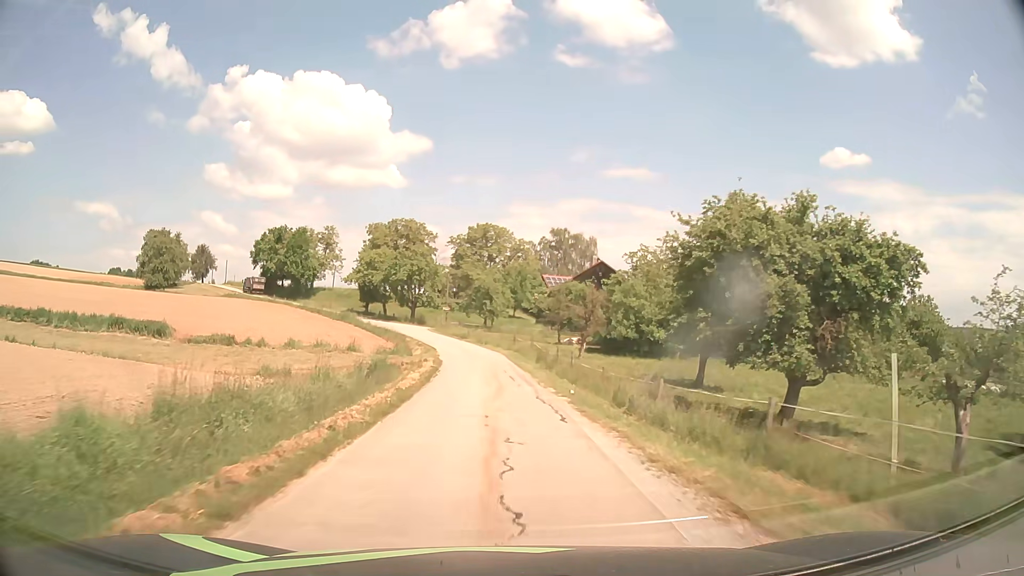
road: unclassified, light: Day
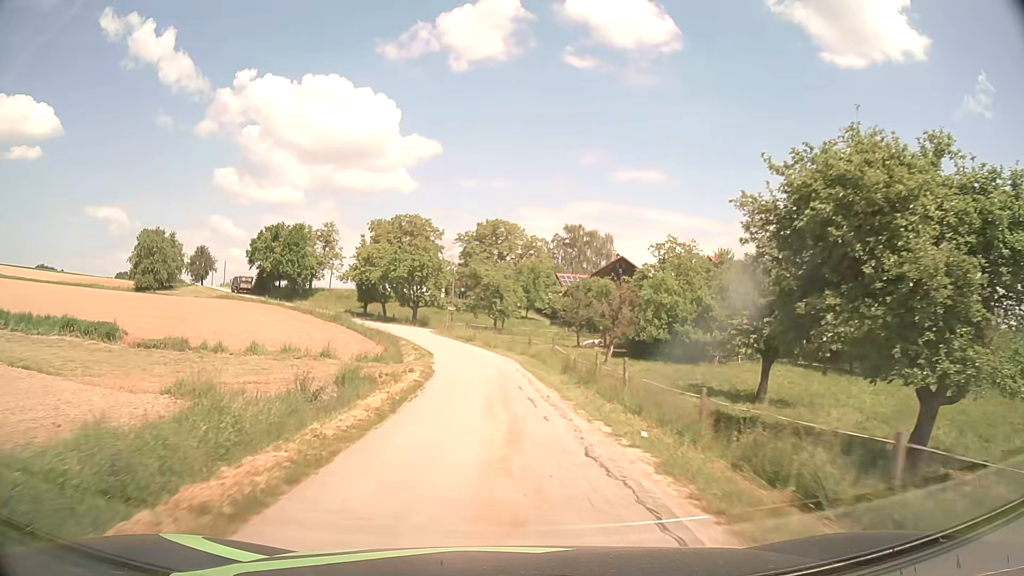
(0.0, +8.0) m; -1°
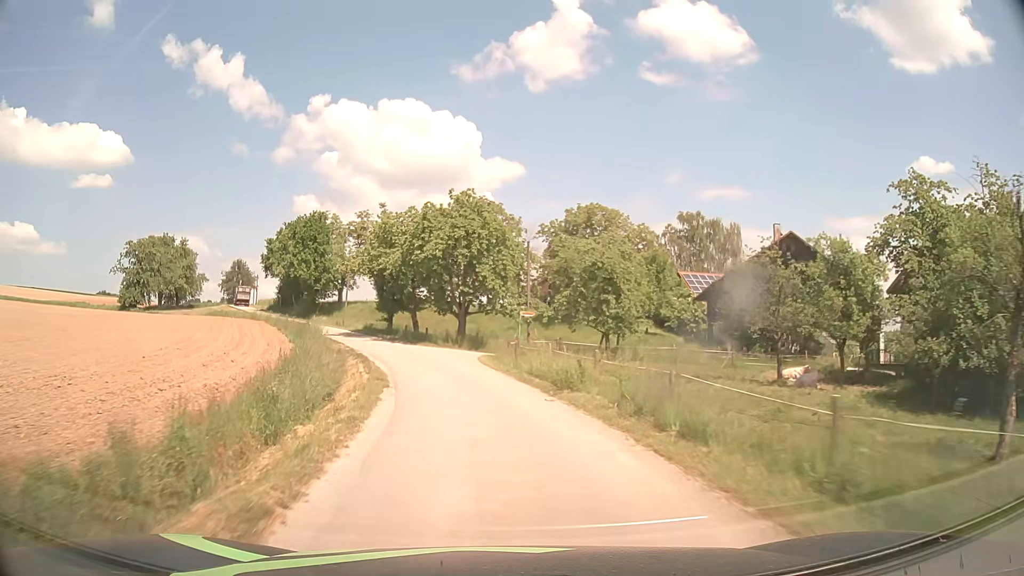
(-1.6, +32.2) m; -8°
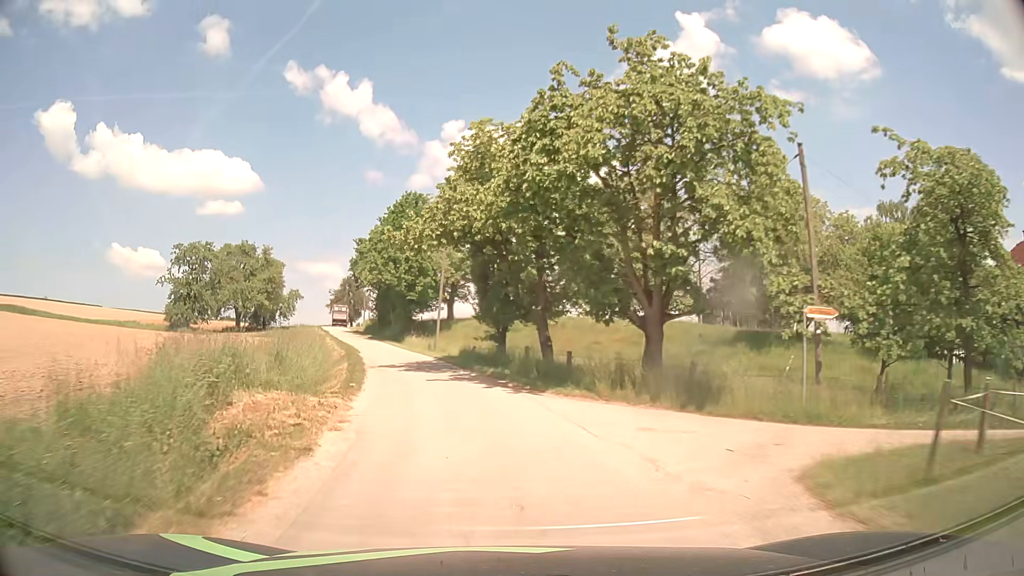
(-2.4, +23.7) m; -12°
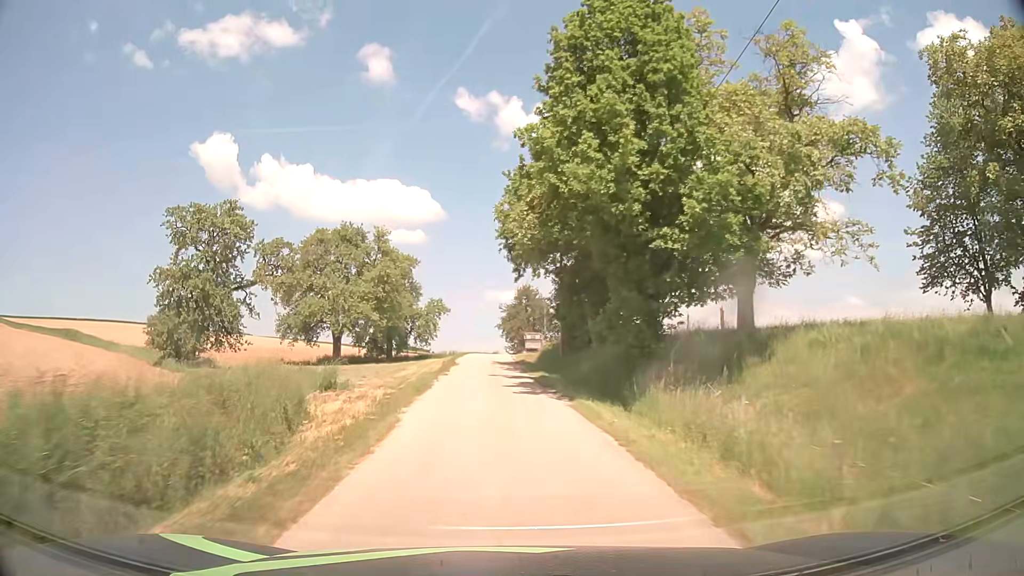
(-6.8, +39.0) m; -16°
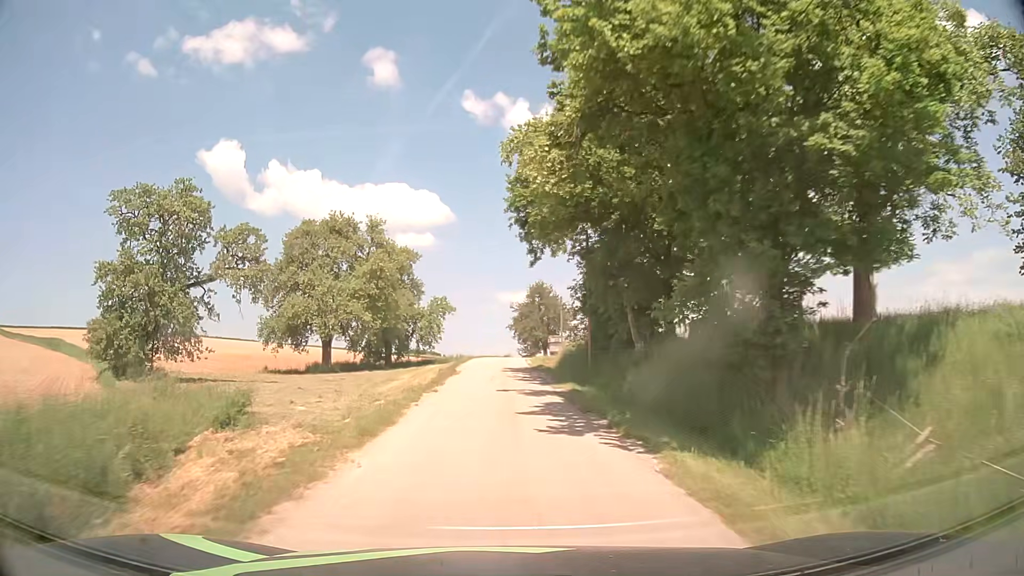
(-0.1, +8.0) m; -1°
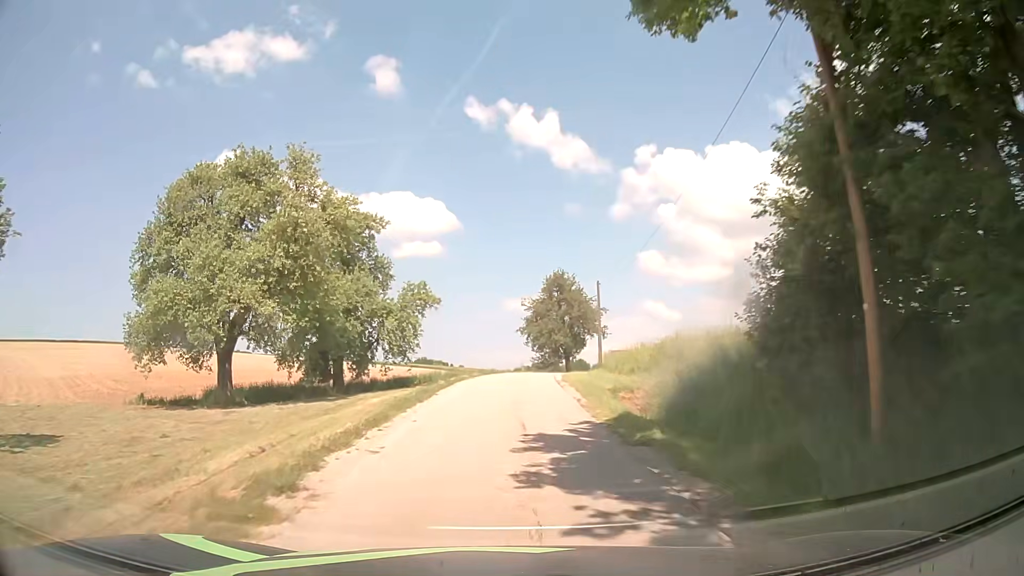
(-0.3, +23.2) m; -1°
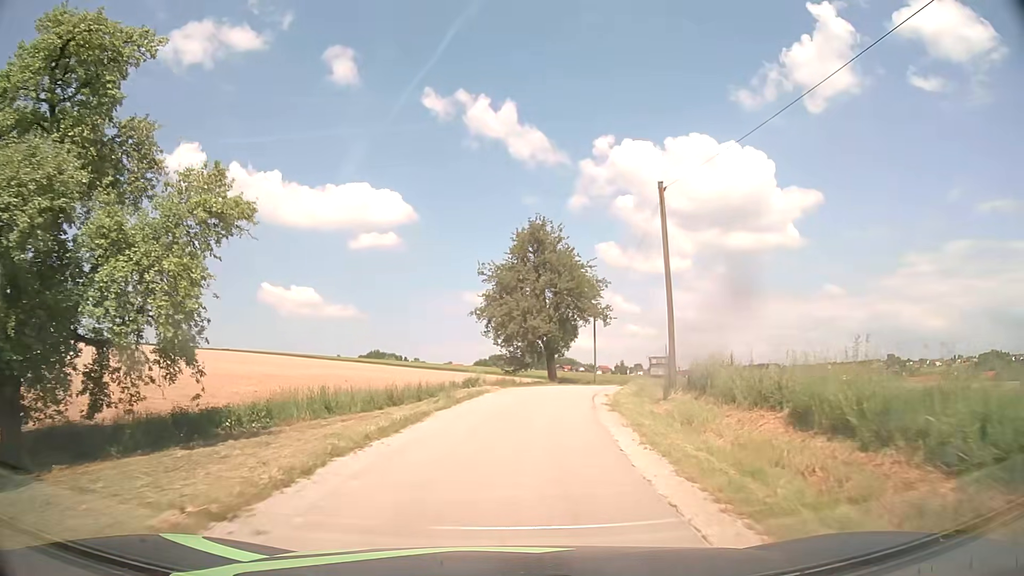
(+0.4, +28.9) m; +3°
(0, +10) (+1, +20) (+3, +30) (+5, +40) (+8, +49) (+11, +59) (+14, +68) (+18, +77) (+22, +87) (+26, +96) m
